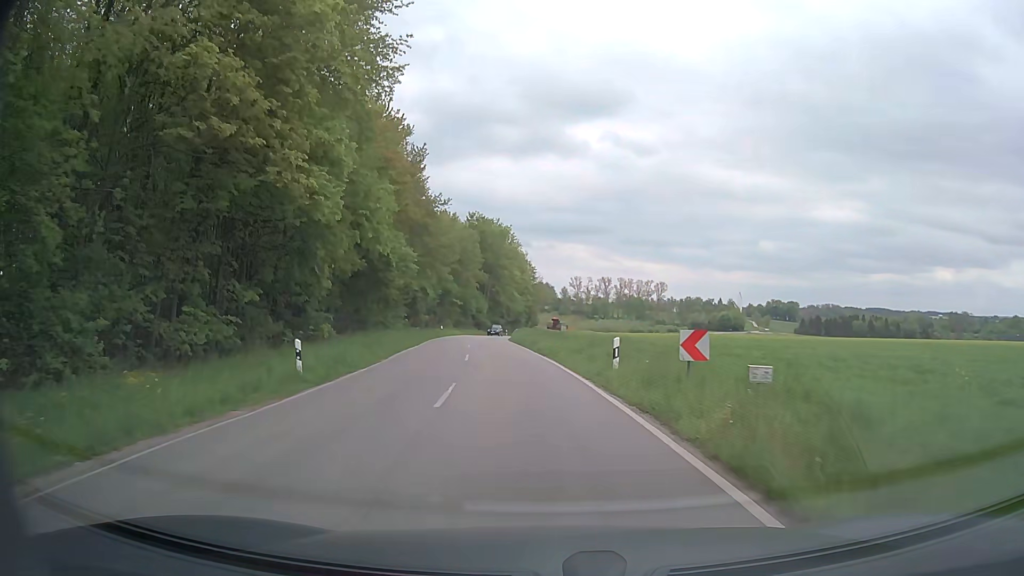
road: tertiary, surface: asphalt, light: Day
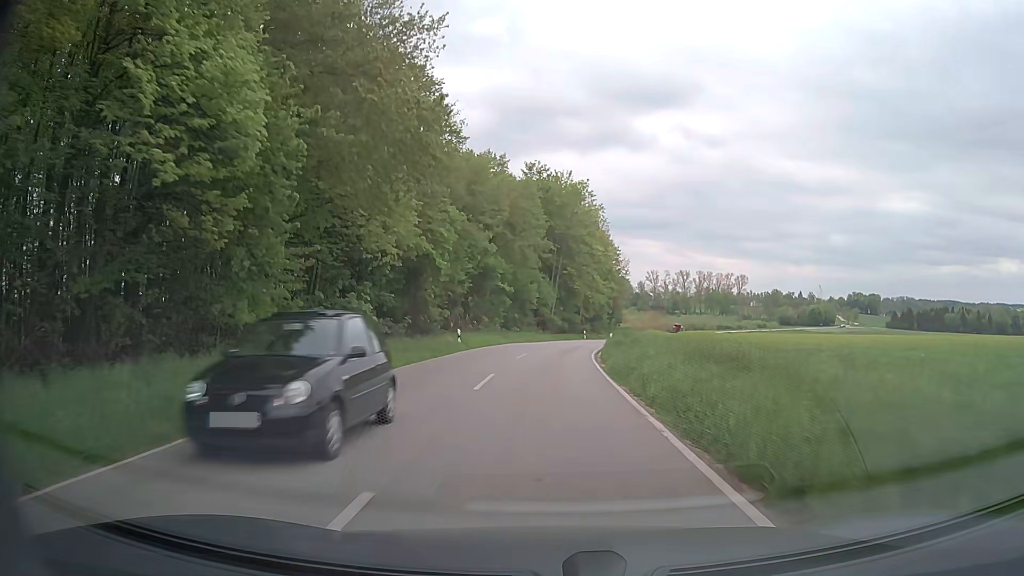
(-2.5, +33.5) m; -7°
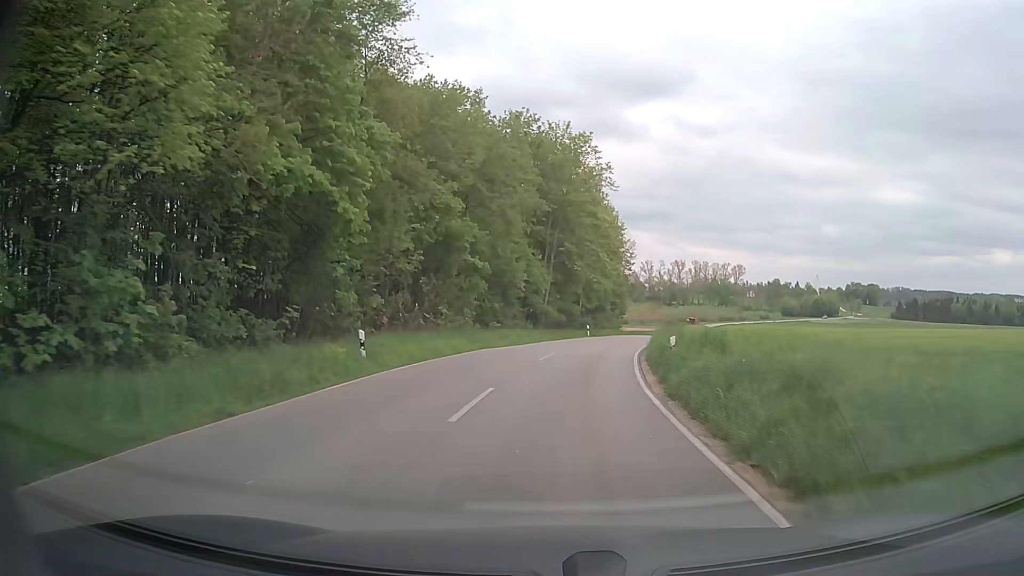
(0.0, +16.8) m; +1°
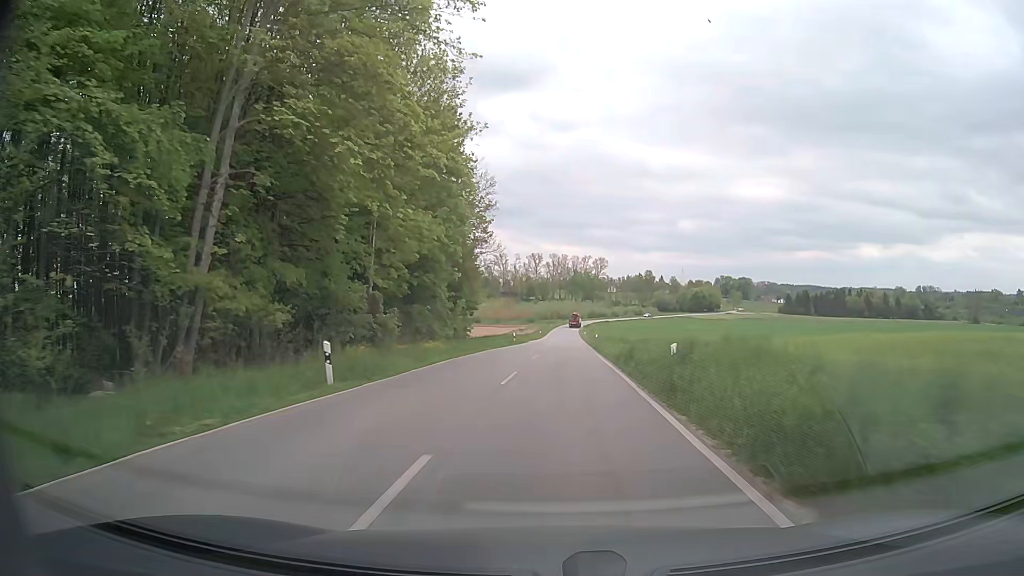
(+4.3, +41.4) m; +12°
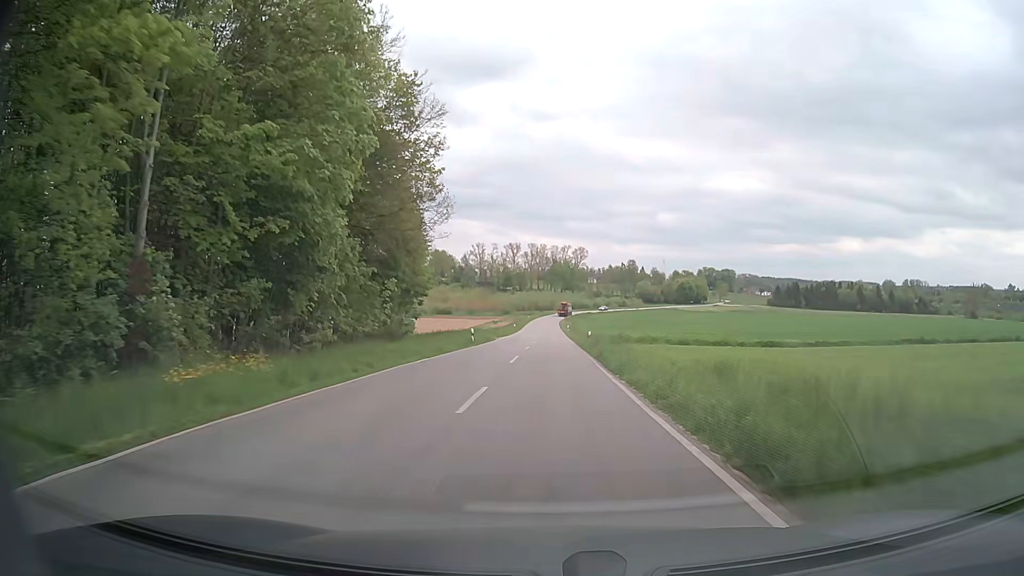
(+0.3, +17.3) m; +2°
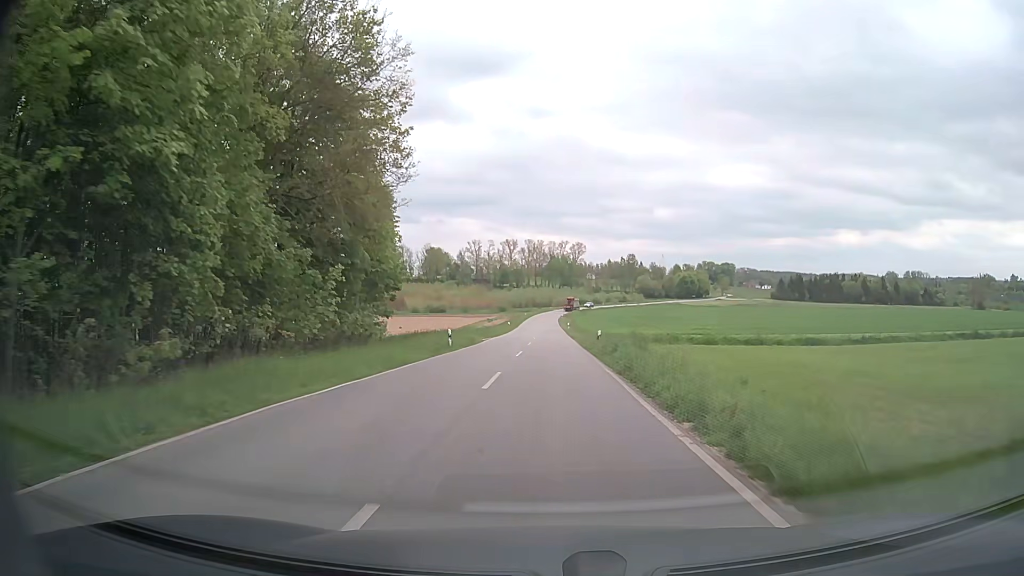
(0.0, +8.9) m; 0°
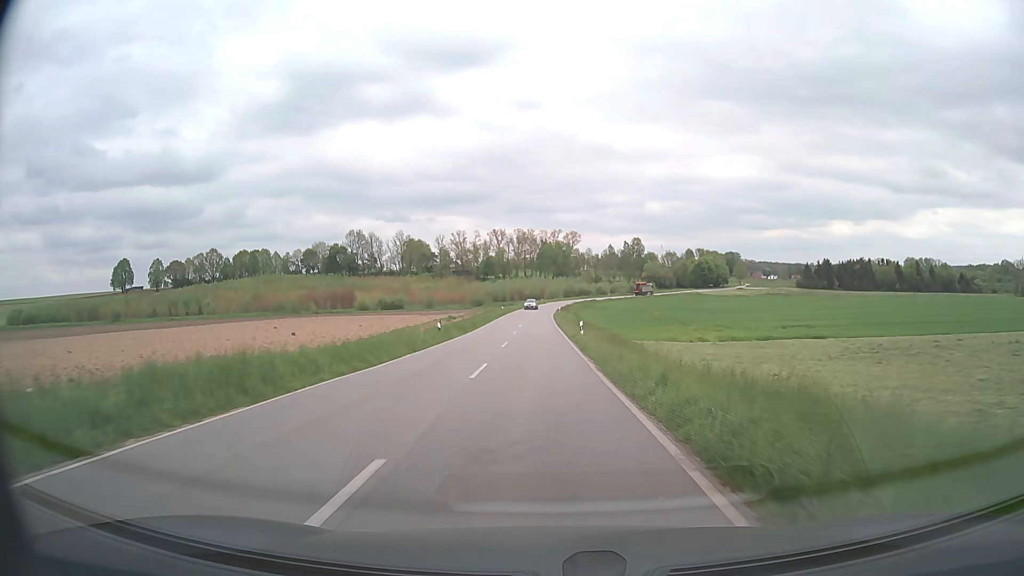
(+0.2, +47.4) m; +1°
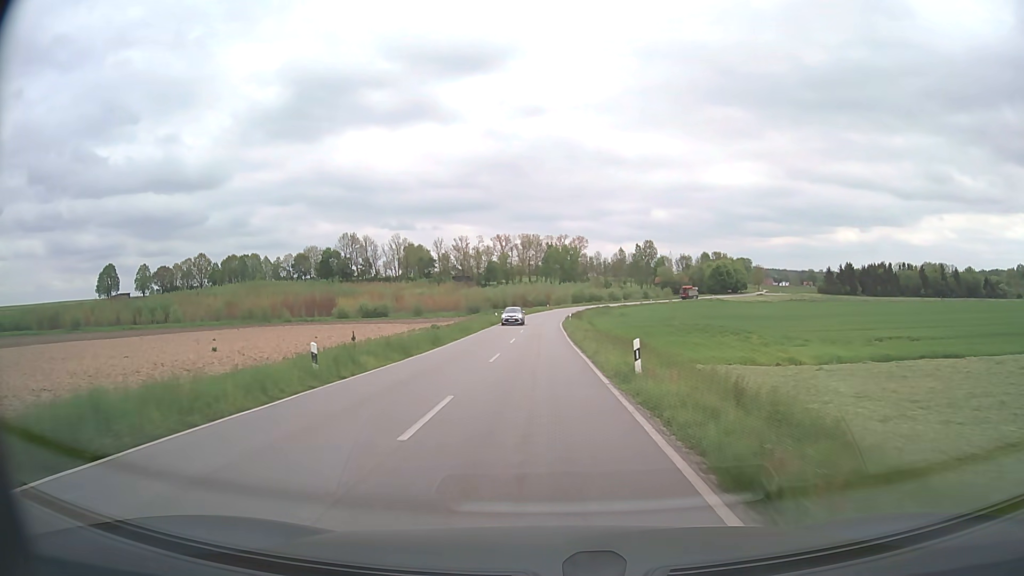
(-0.2, +19.1) m; -1°
(0, +10) (0, +20) (0, +30) (0, +40) (0, +50) (0, +60) (0, +70) (+1, +80) (+1, +90) (+3, +100) m
